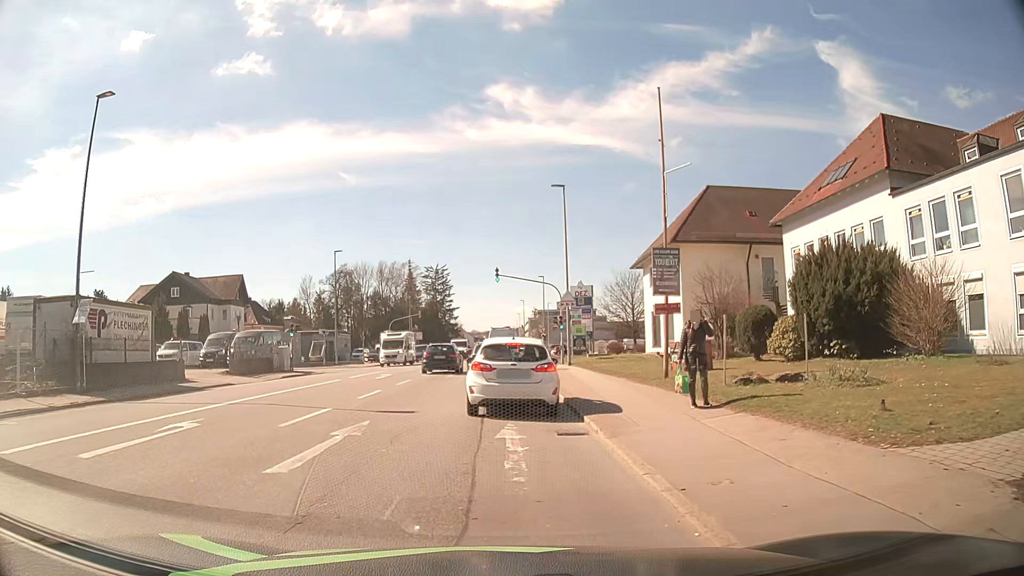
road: tertiary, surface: asphalt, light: Day
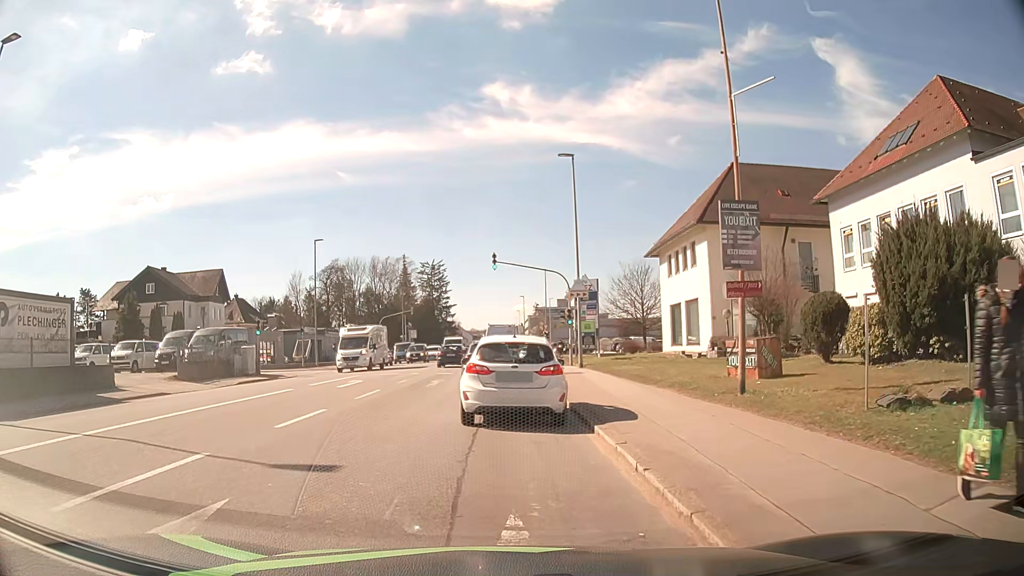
(0.0, +6.1) m; 0°
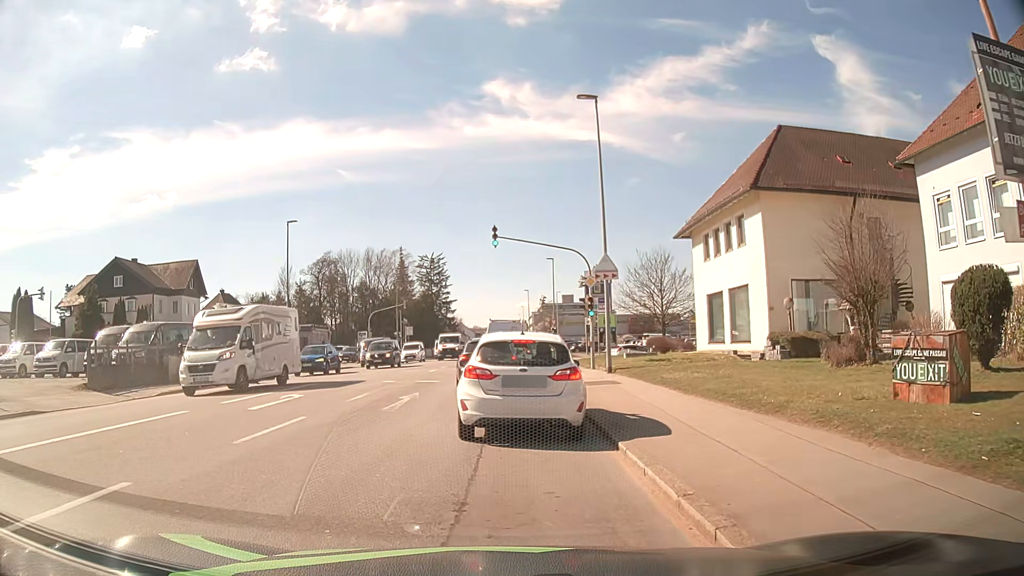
(0.0, +7.7) m; +1°
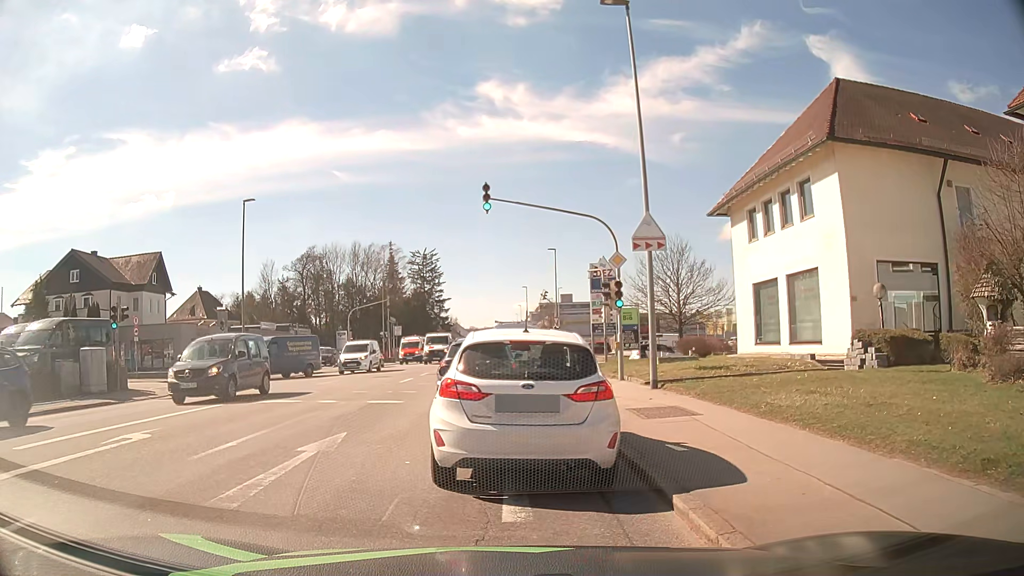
(-0.1, +7.6) m; 0°
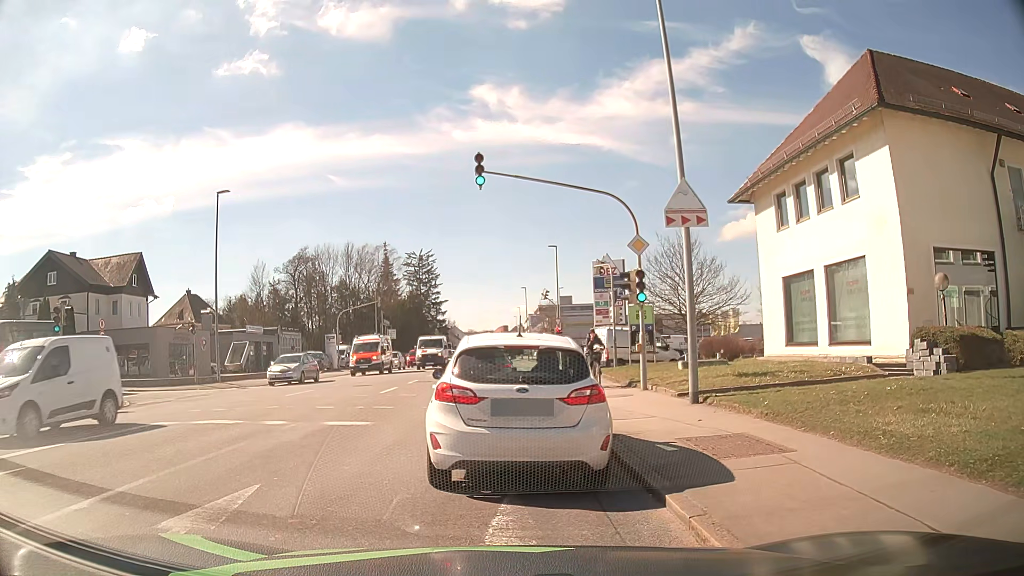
(0.0, +3.6) m; -1°
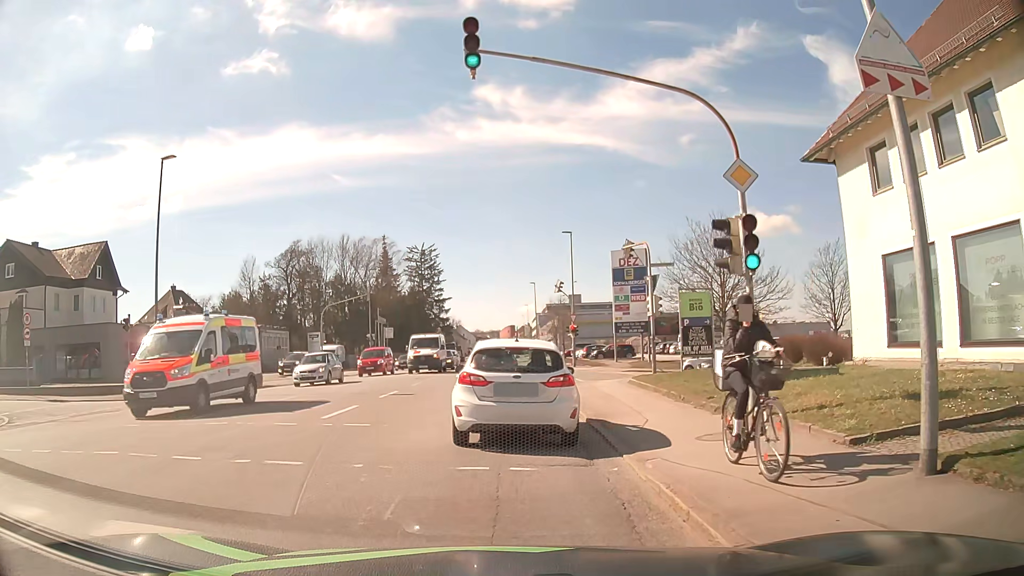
(-0.1, +7.7) m; -1°
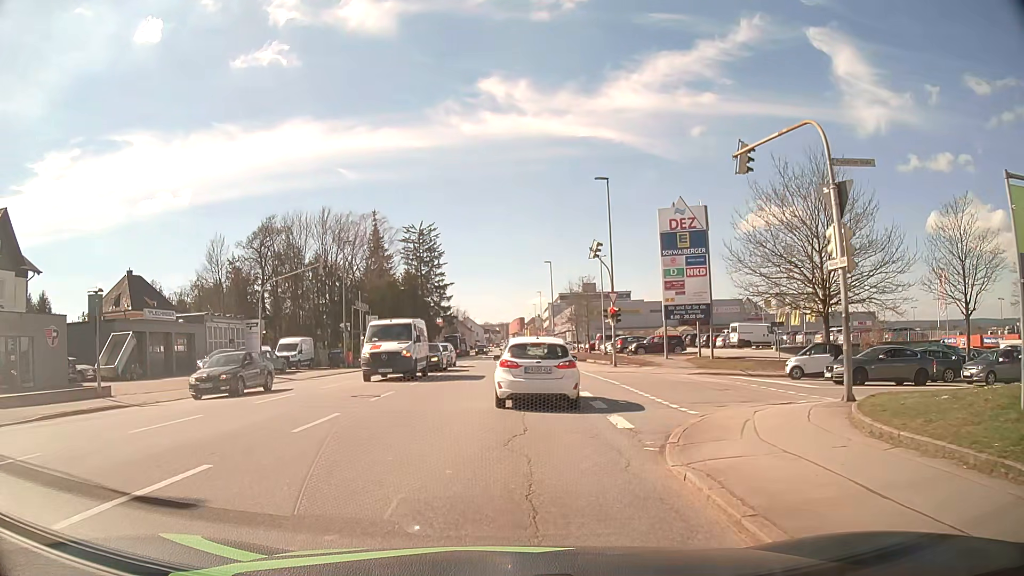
(0.0, +15.1) m; 0°
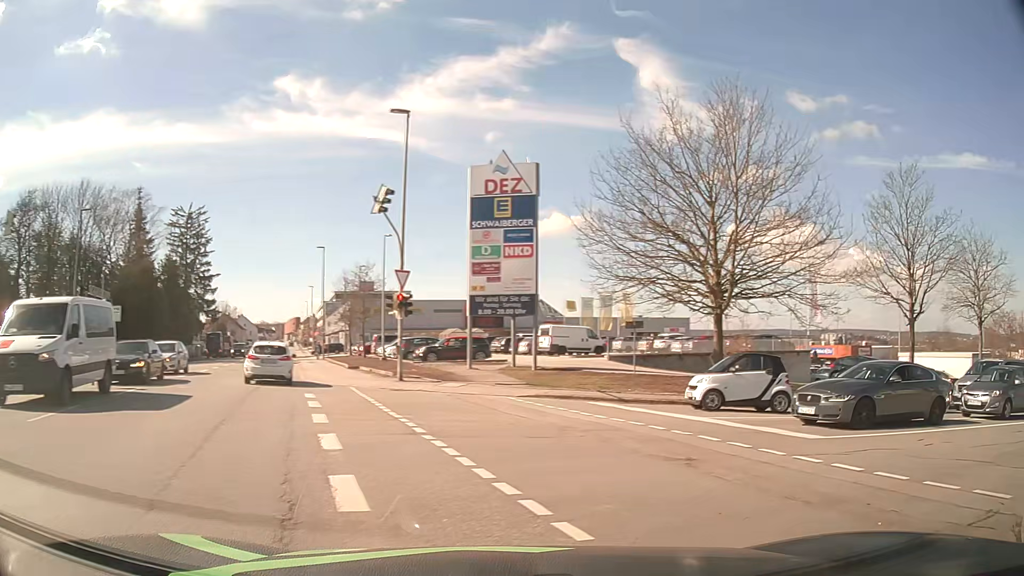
(+0.7, +11.5) m; +17°
